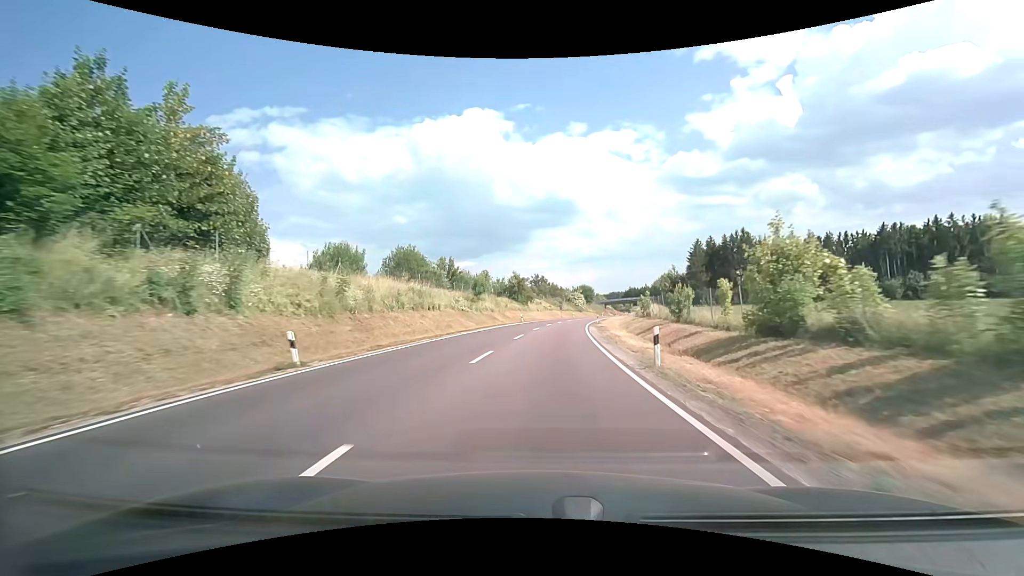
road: primary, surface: asphalt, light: Day
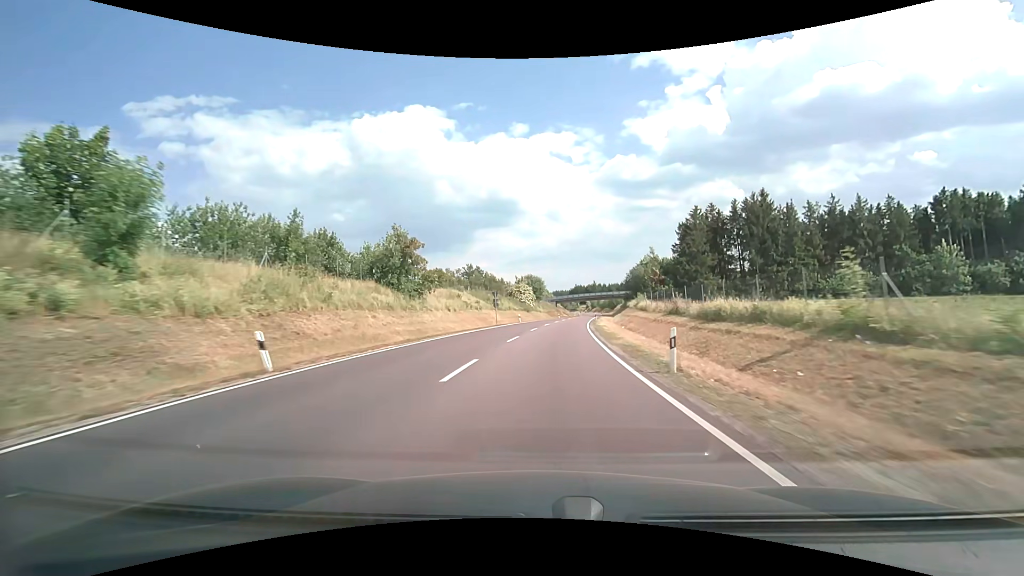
(+2.9, +51.6) m; +7°
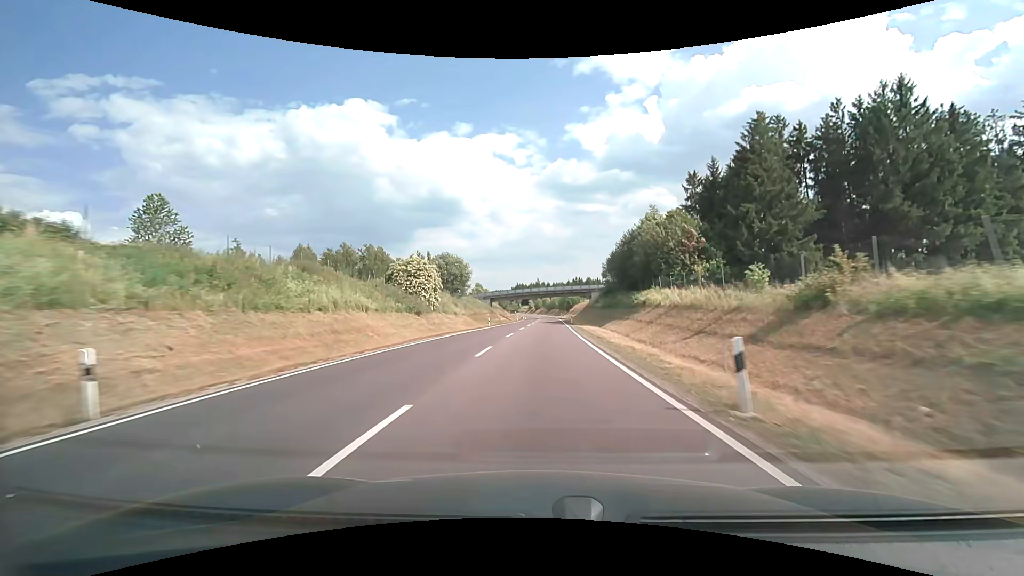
(+3.3, +54.6) m; +7°
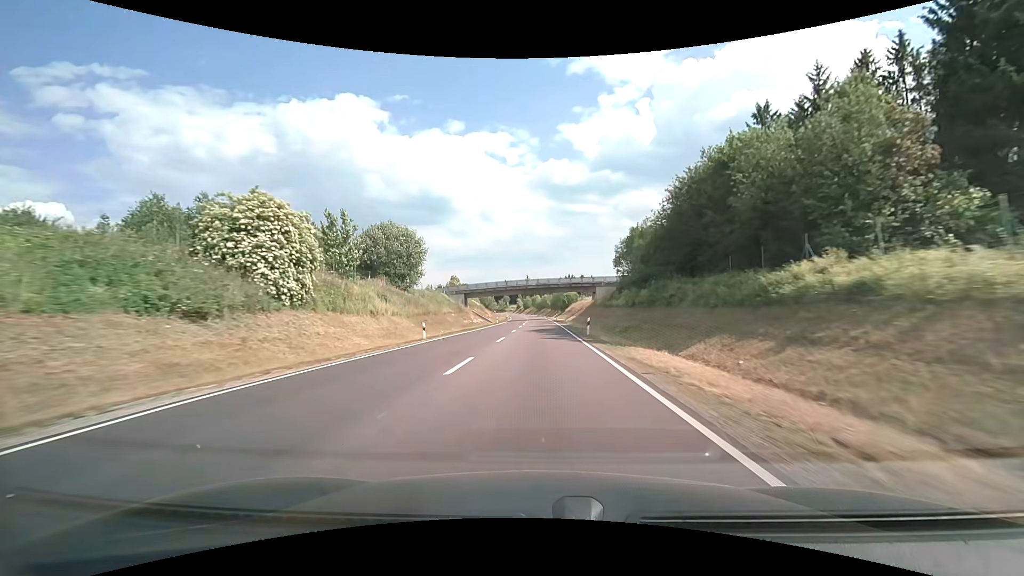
(+0.4, +28.6) m; +1°
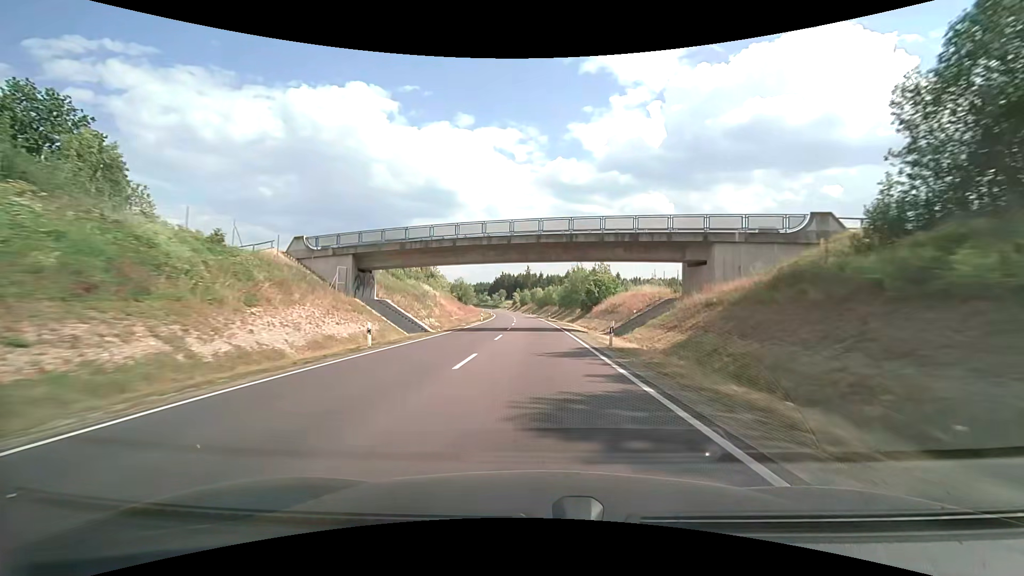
(+0.2, +59.9) m; 0°
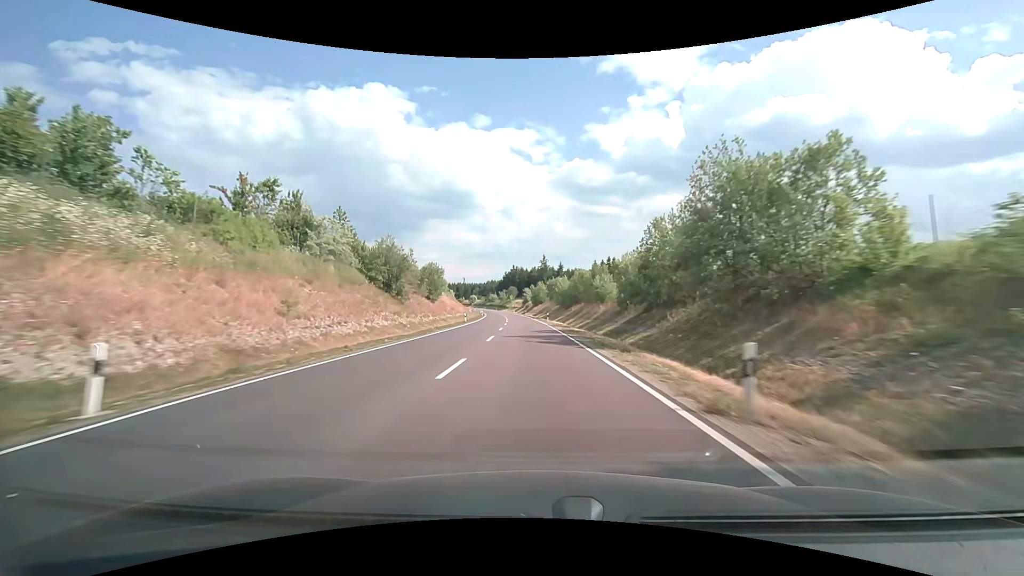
(-1.1, +62.6) m; -2°
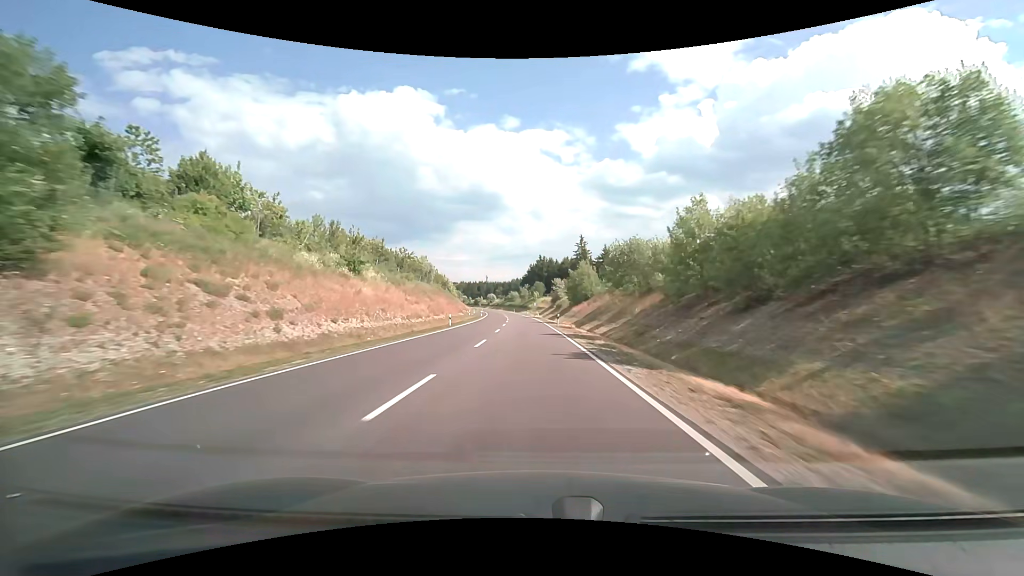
(-1.7, +64.1) m; -3°
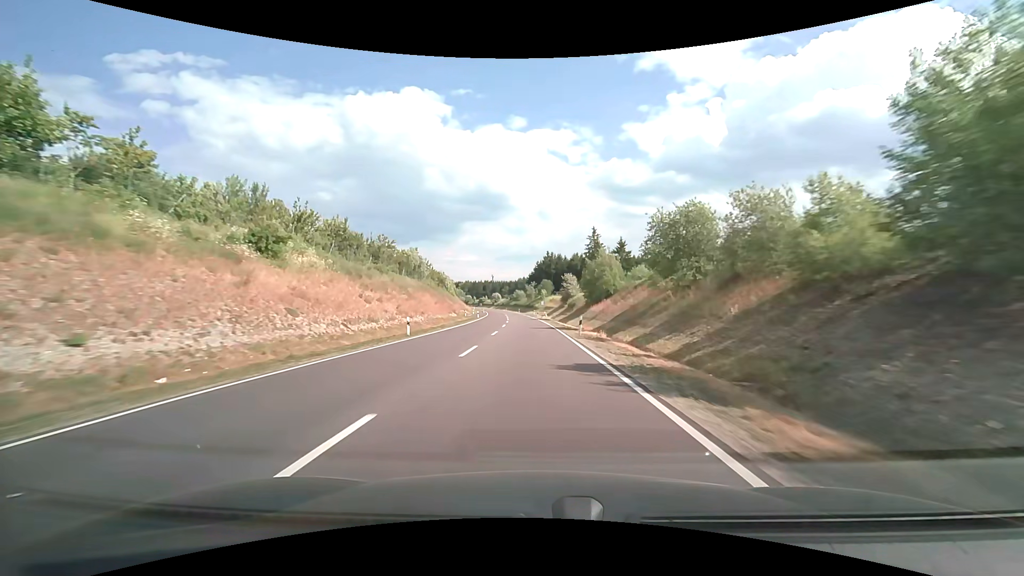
(-0.1, +16.1) m; -1°
(0, +10) (0, +20) (0, +30) (-1, +40) (-1, +50) (-1, +60) (-2, +70) (-3, +80) (-3, +90) (-4, +100) m
